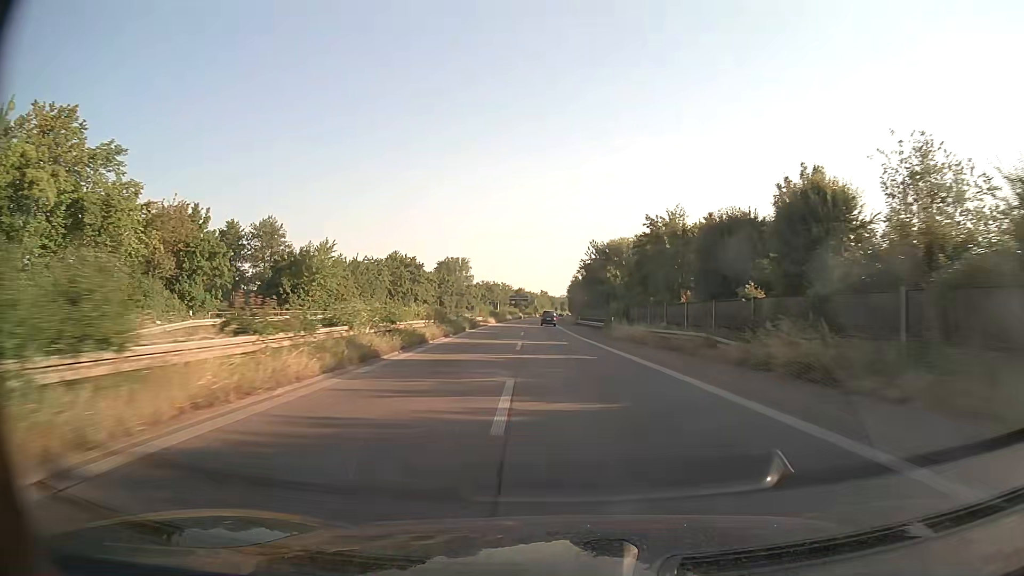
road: trunk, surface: asphalt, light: Day
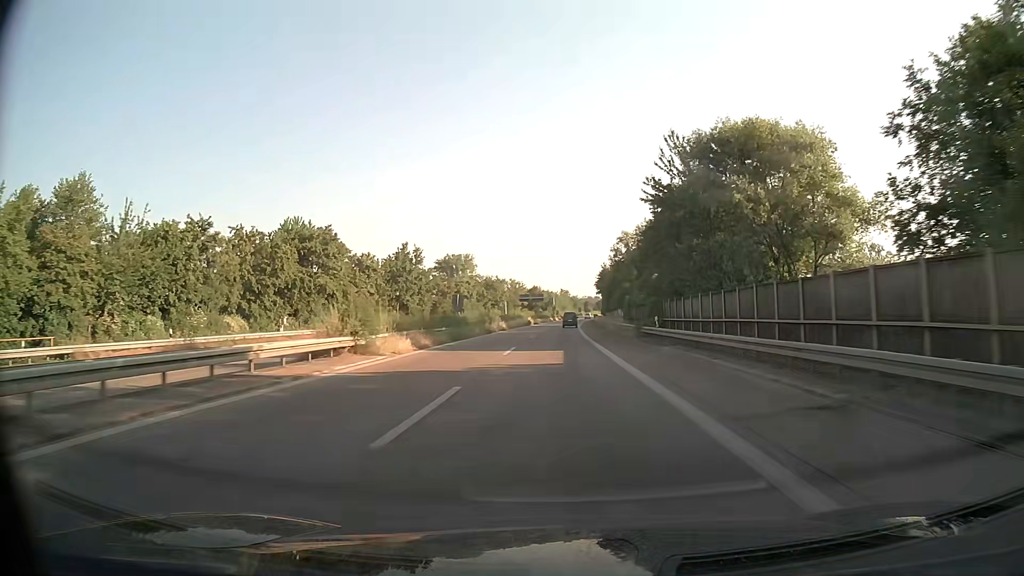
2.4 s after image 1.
(-0.9, +55.2) m; -2°
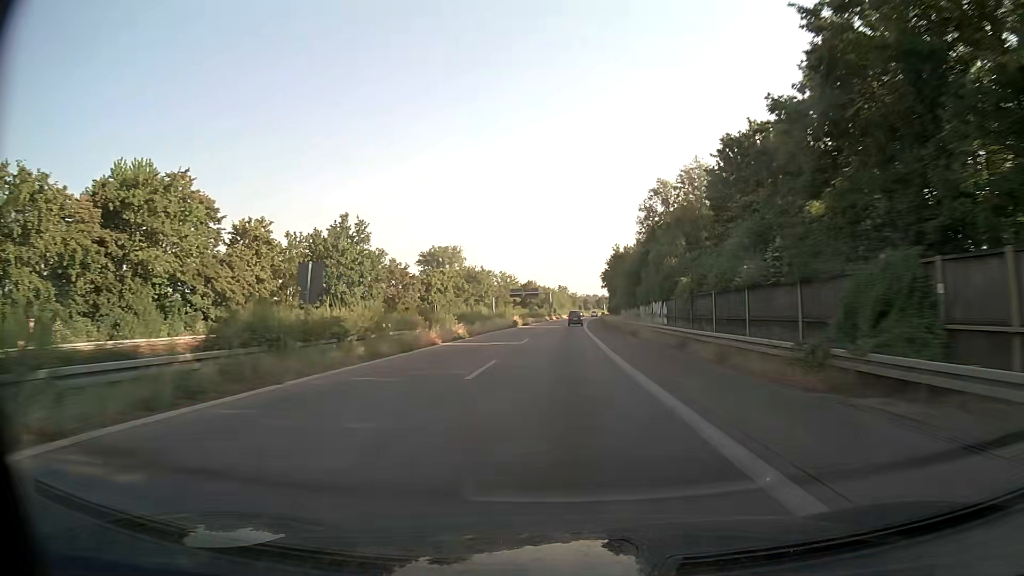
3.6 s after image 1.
(0.0, +28.9) m; 0°
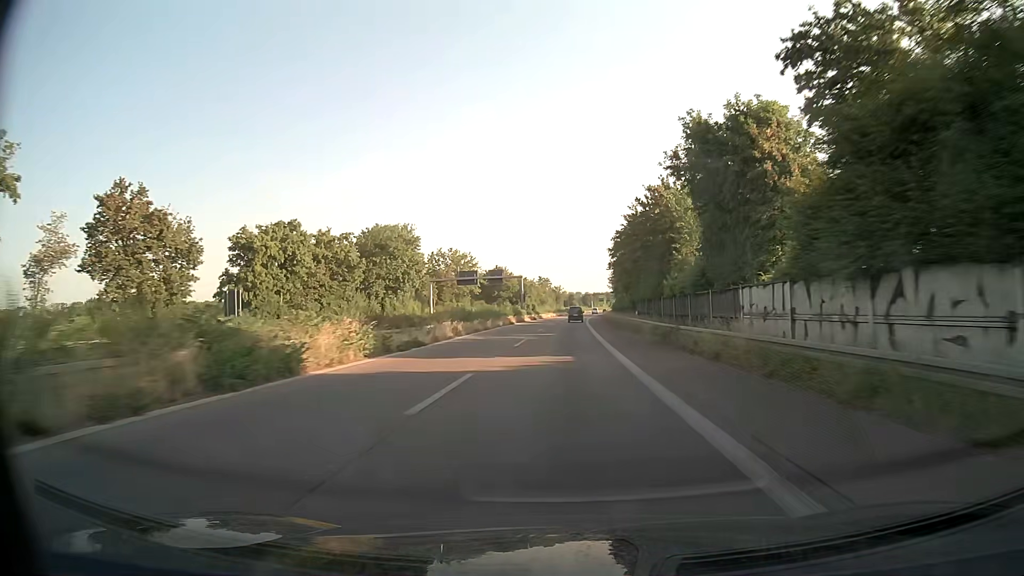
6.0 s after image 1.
(+0.8, +58.2) m; +2°
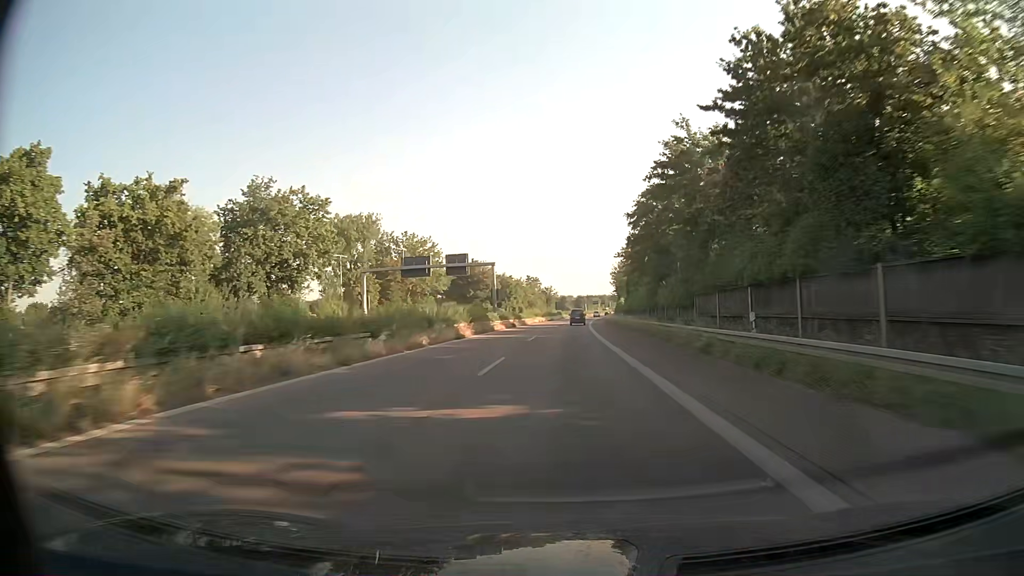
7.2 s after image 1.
(+0.2, +30.0) m; +1°
(0, +10) (0, +20) (0, +30) (+1, +40) (+1, +50) (+1, +60) (+1, +70) (+2, +80) (+2, +90) (+3, +100) m
